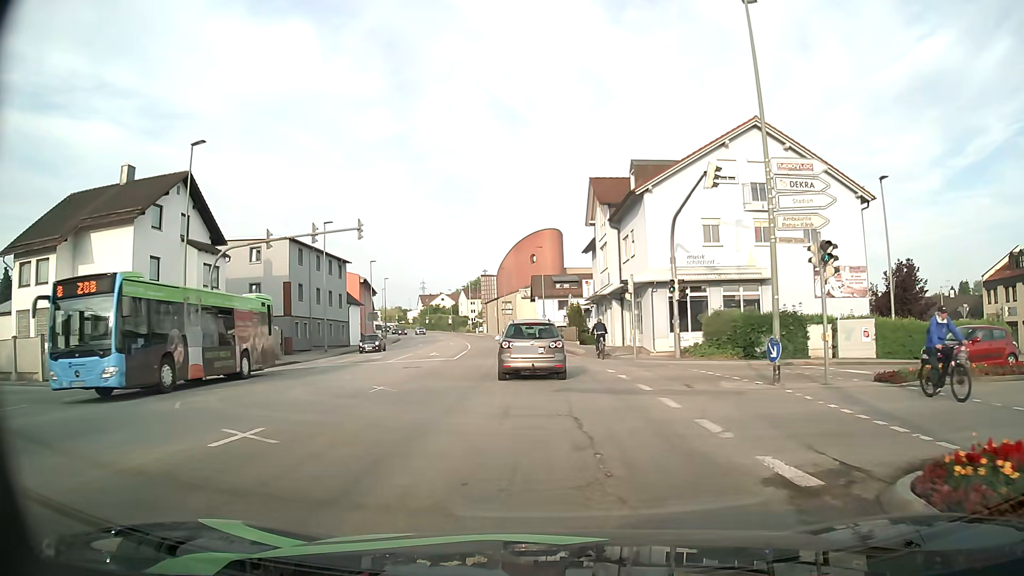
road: tertiary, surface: asphalt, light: Day
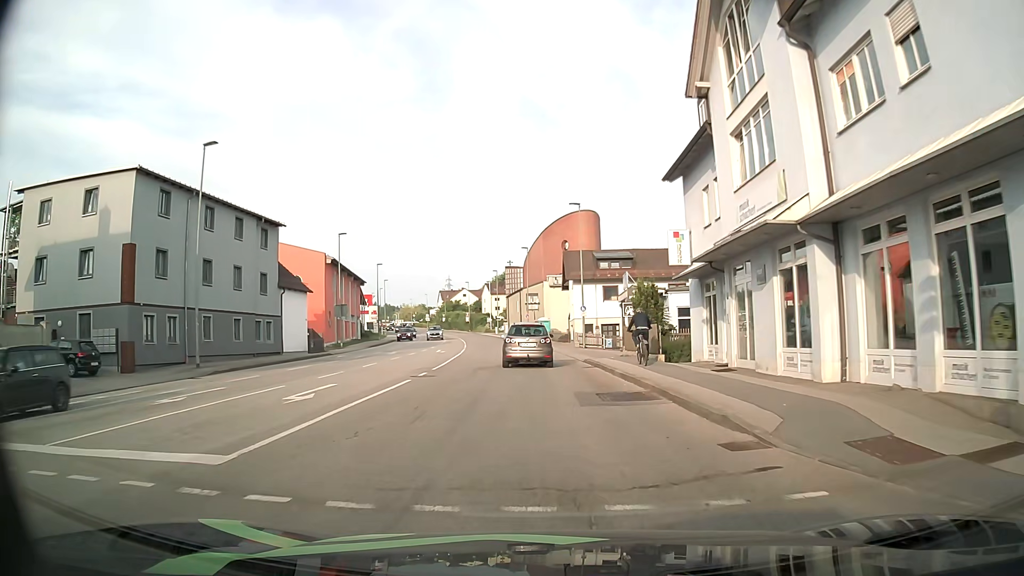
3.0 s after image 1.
(-0.5, +25.1) m; -3°
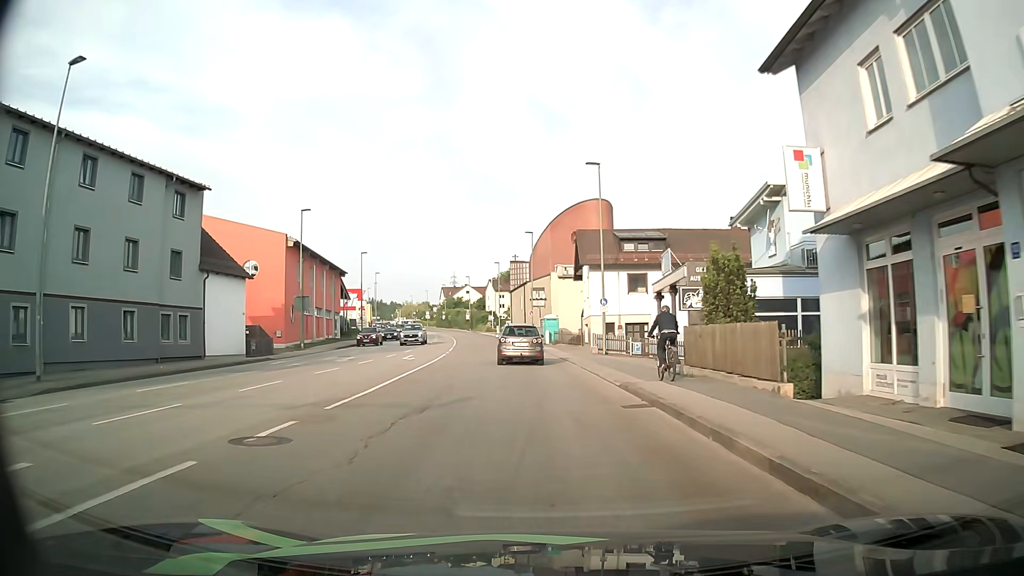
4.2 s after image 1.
(0.0, +11.8) m; 0°
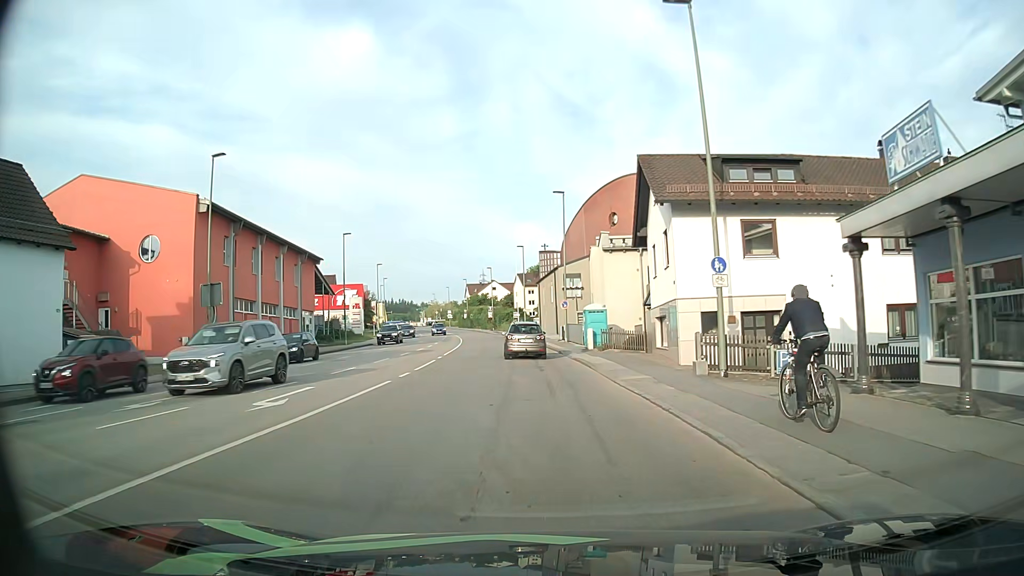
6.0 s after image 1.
(-0.4, +18.7) m; -2°
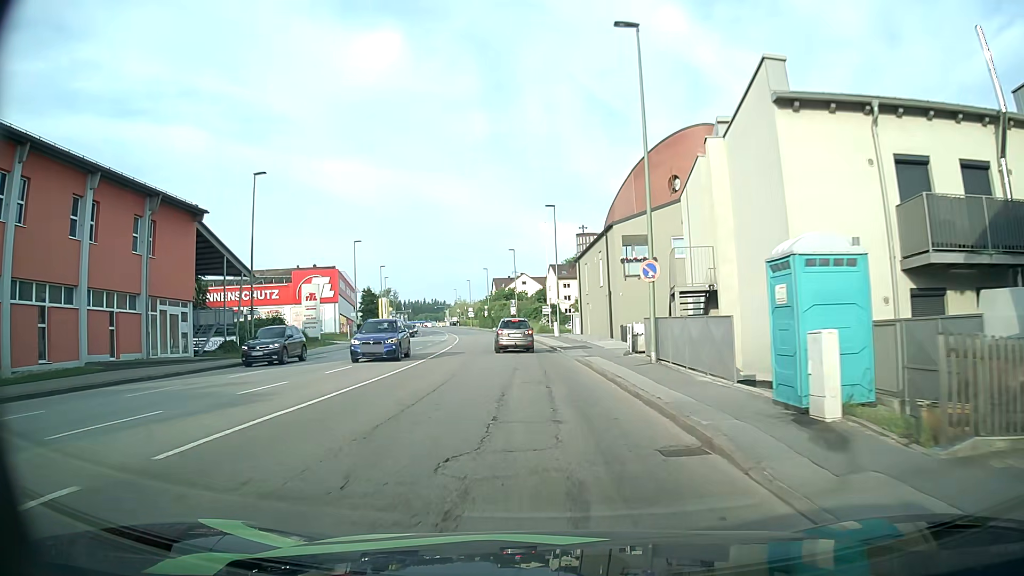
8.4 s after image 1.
(-0.7, +26.7) m; -3°
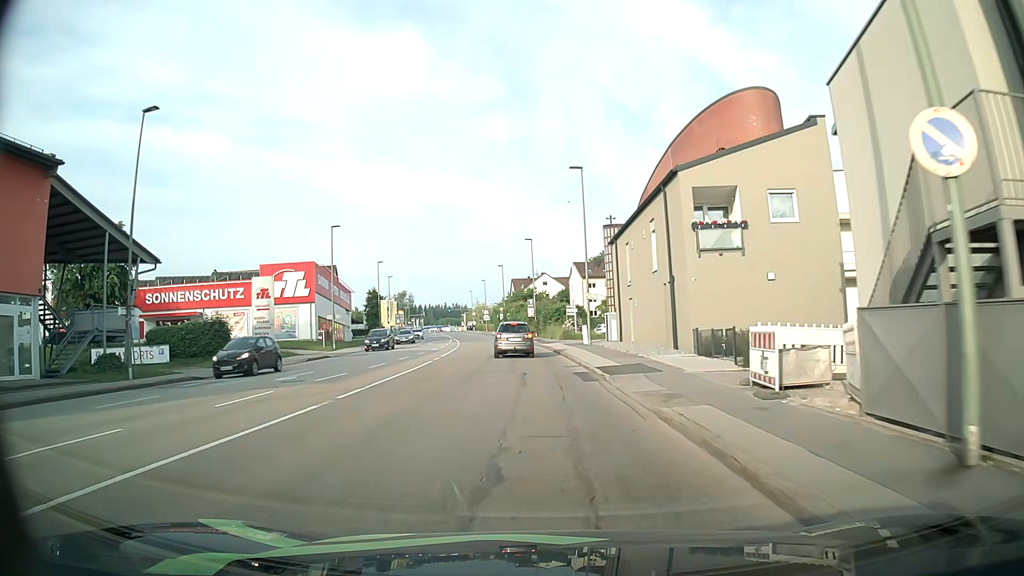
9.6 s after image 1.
(-0.3, +14.0) m; -2°
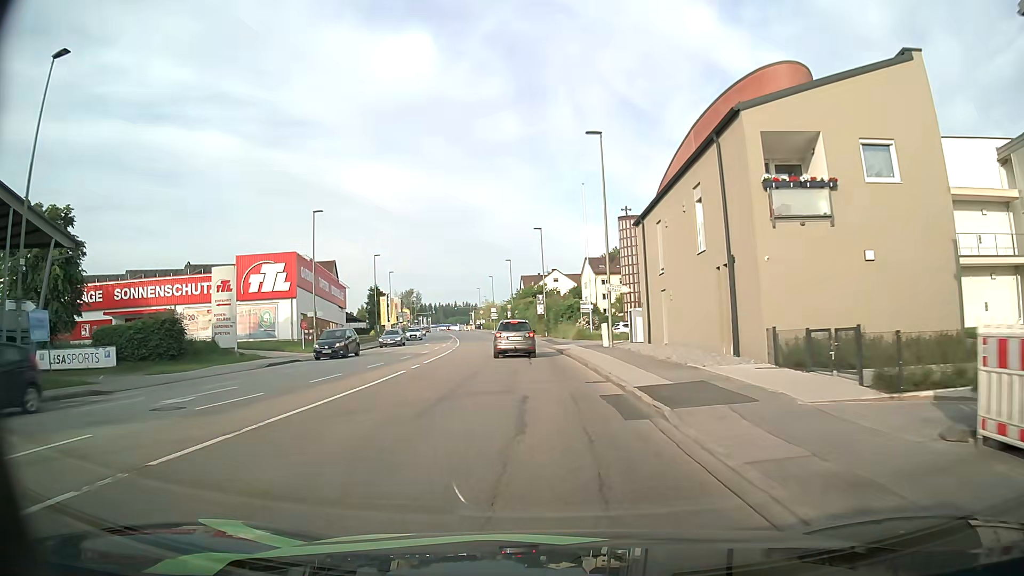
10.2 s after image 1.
(-0.1, +7.0) m; -1°
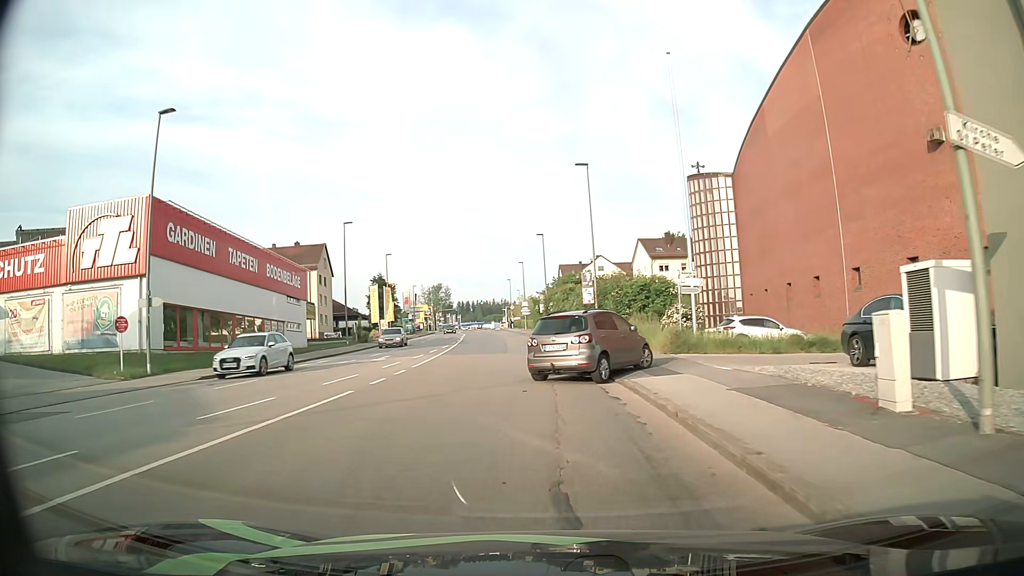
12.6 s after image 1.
(-0.5, +25.3) m; -3°
(0, +10) (0, +20) (-1, +30) (-1, +40) (-2, +50) (-3, +60) (-3, +70) (-4, +80) (-5, +90) (-6, +100) m
